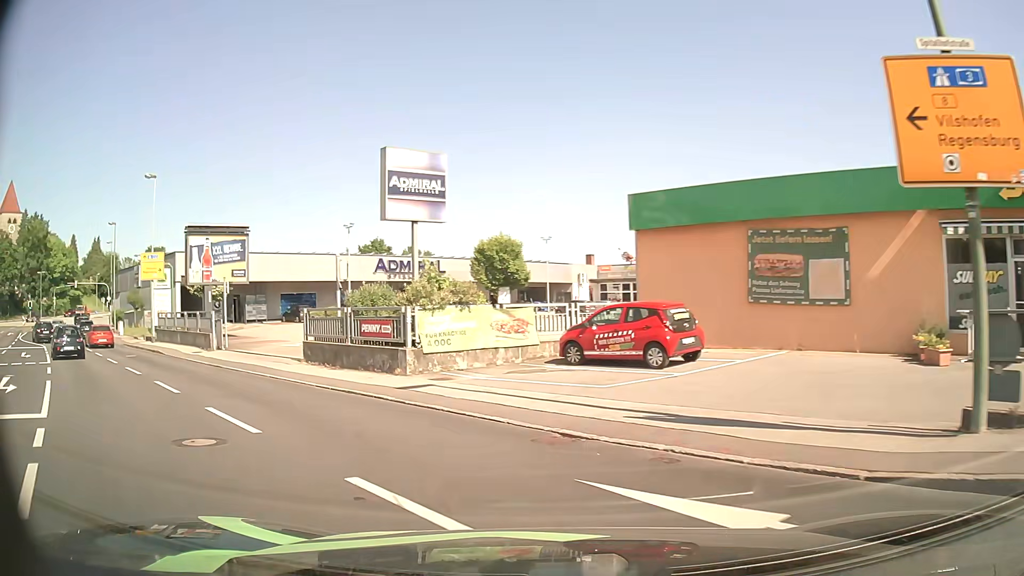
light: Day
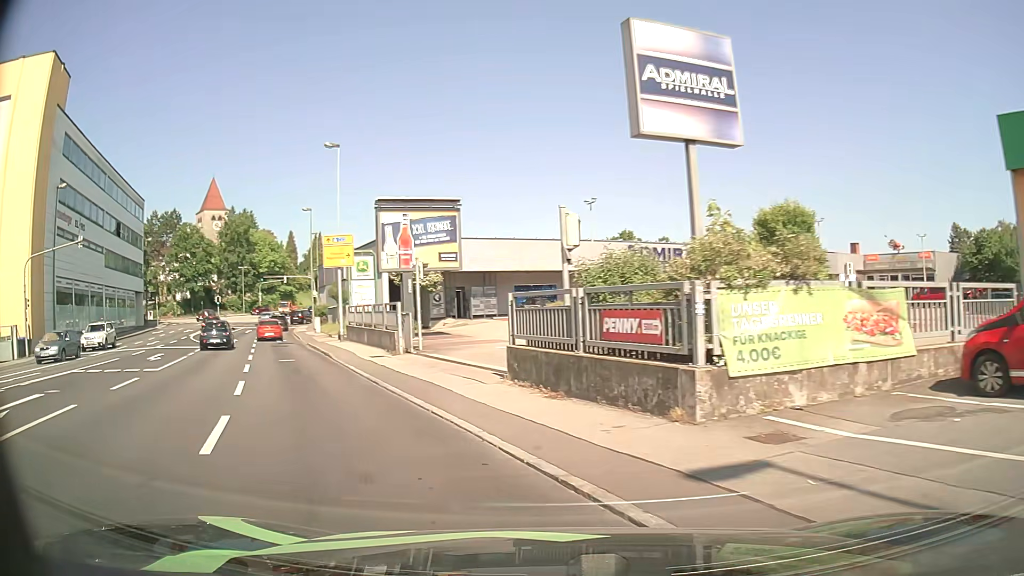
(-1.3, +8.0) m; -20°
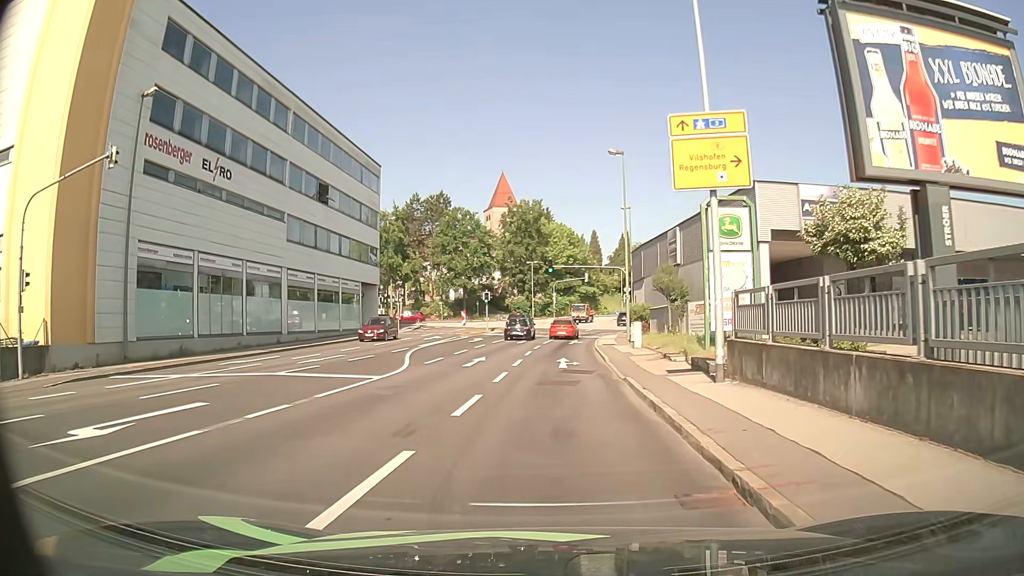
(-7.2, +20.1) m; -26°
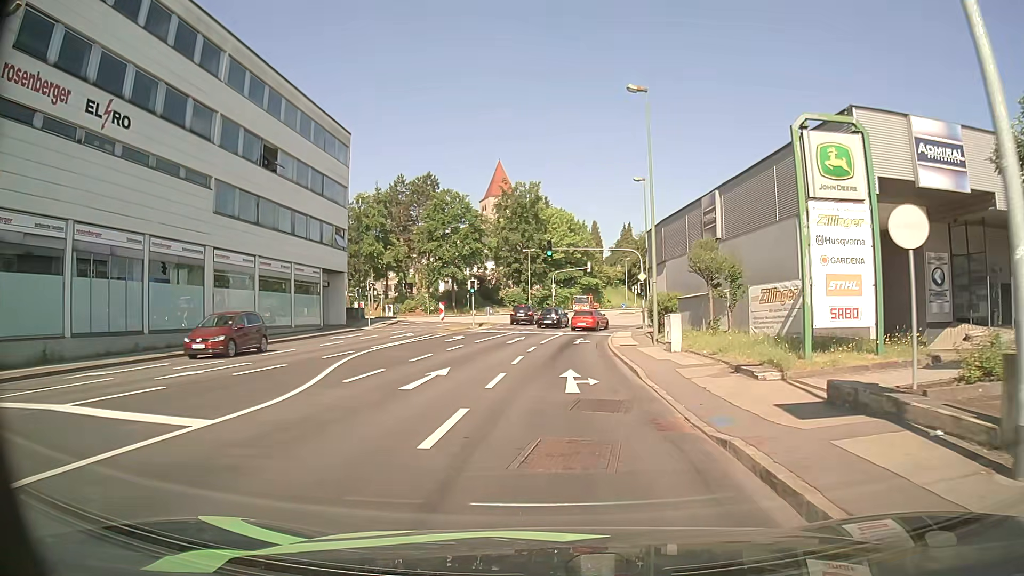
(0.0, +9.3) m; 0°
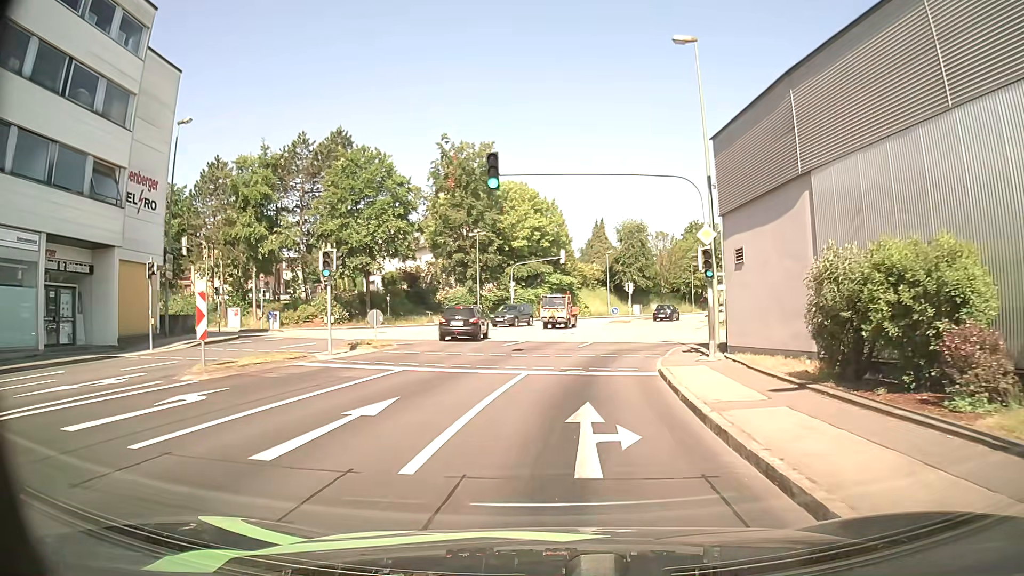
(+0.2, +25.3) m; -1°
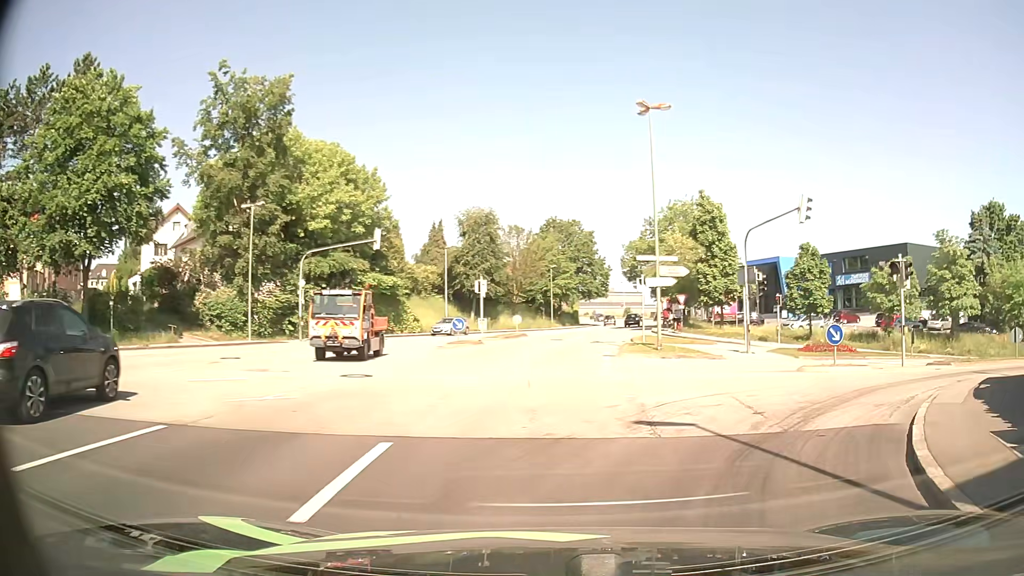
(+1.7, +21.4) m; +15°
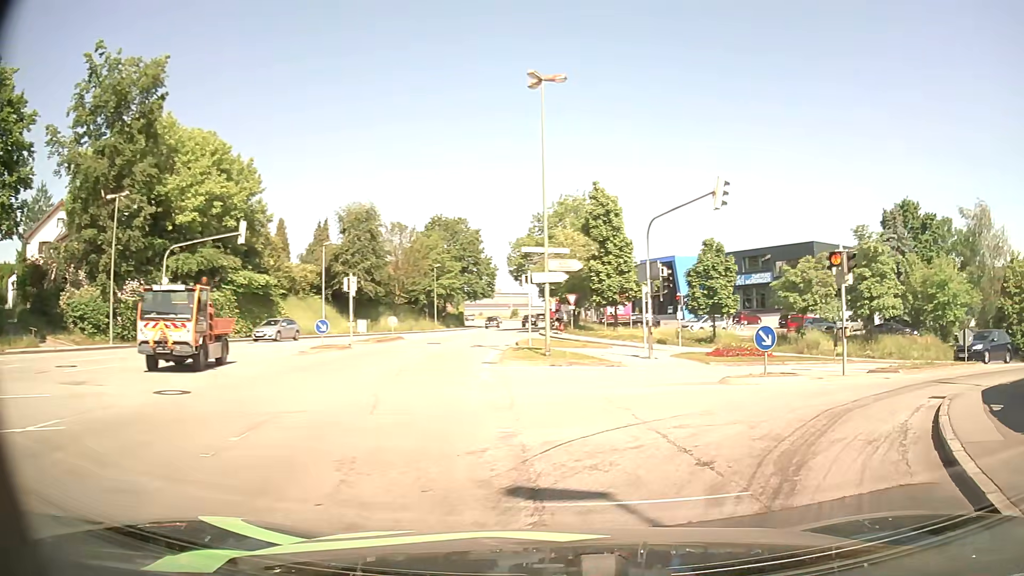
(+0.4, +3.6) m; +11°
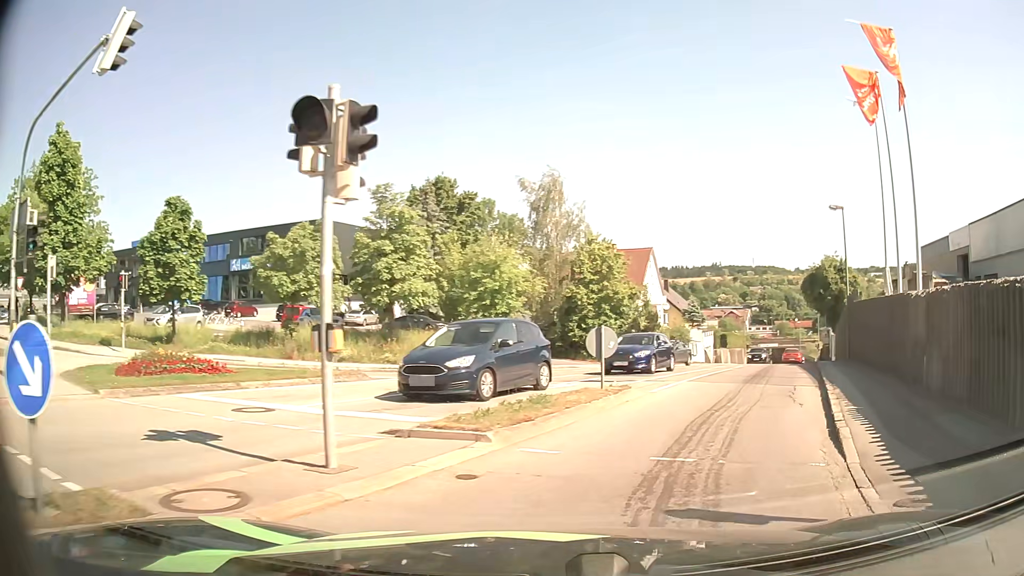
(+4.4, +11.3) m; +42°
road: tertiary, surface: asphalt
(+2, +10) (+6, +19) (+9, +28) (+13, +38) (+16, +47) (+20, +56) (+24, +66) (+28, +75) (+31, +84) (+35, +94) m
